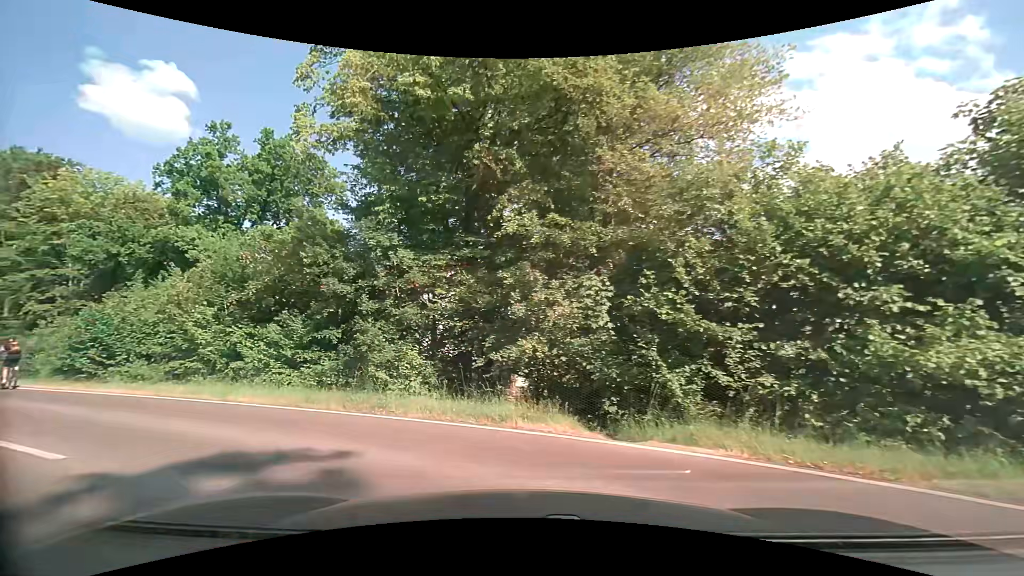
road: service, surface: asphalt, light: Day
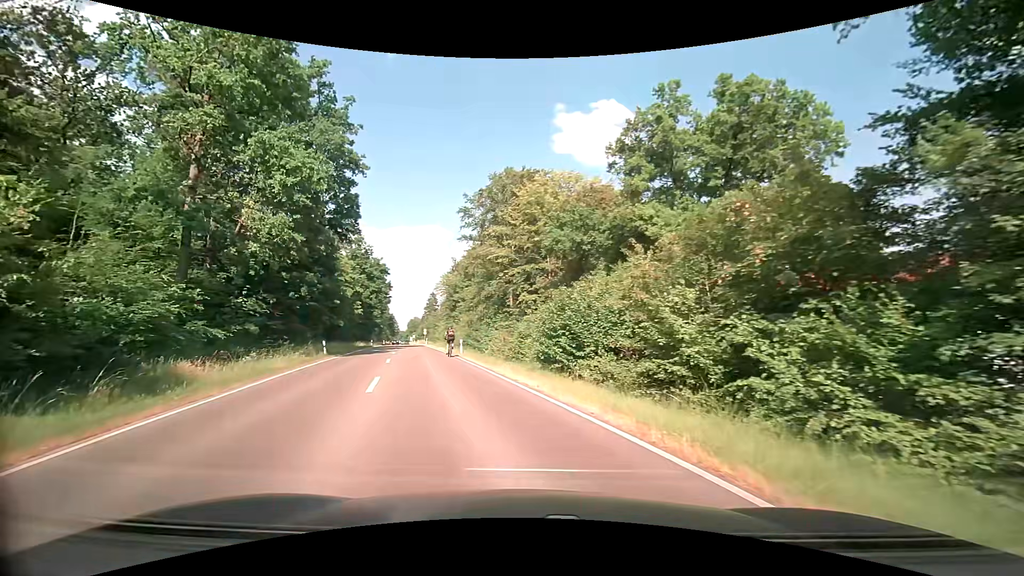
(-4.3, +7.8) m; -50°
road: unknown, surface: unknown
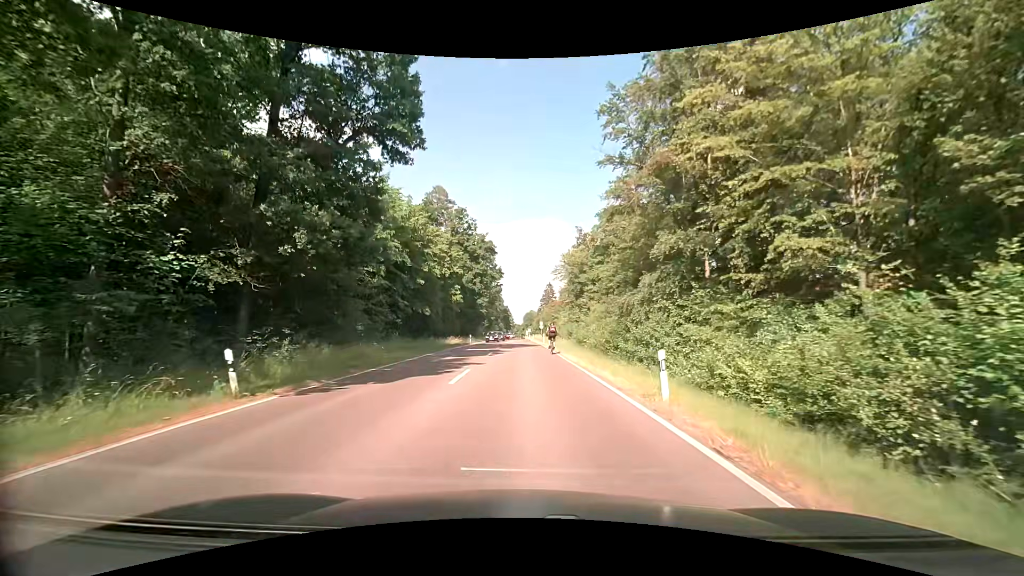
(-4.4, +23.6) m; -14°
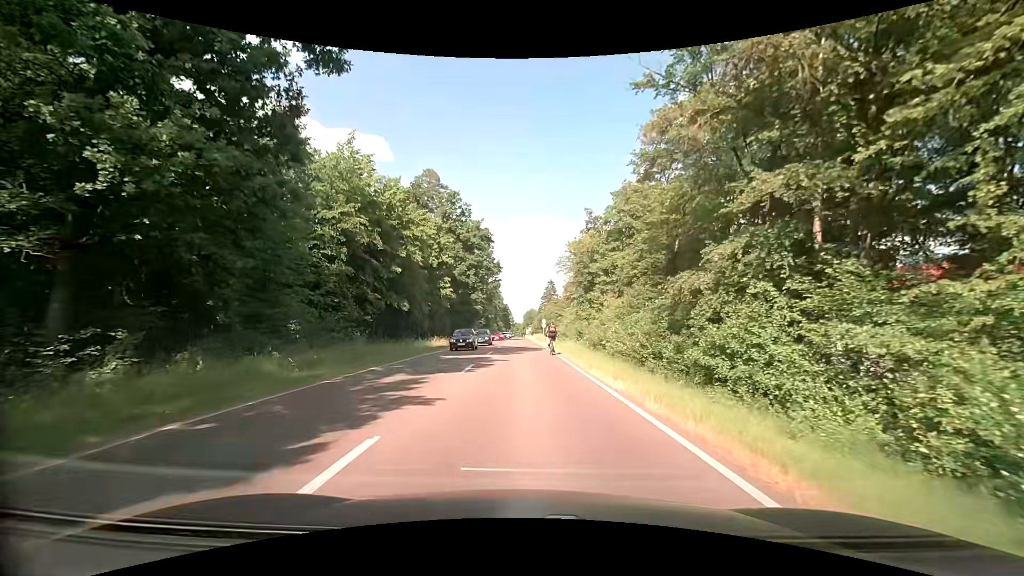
(0.0, +10.0) m; +1°
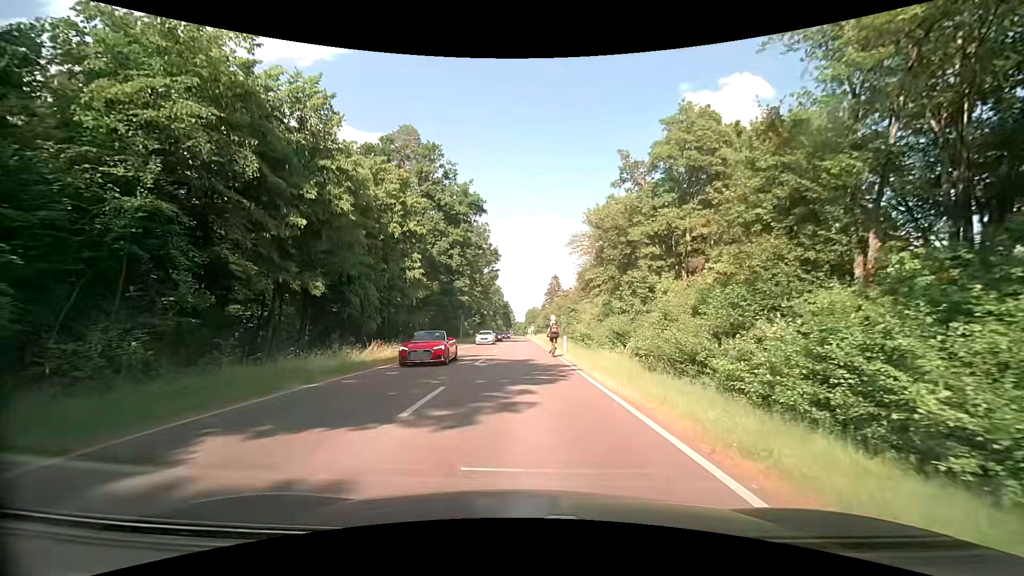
(-0.4, +19.2) m; -1°
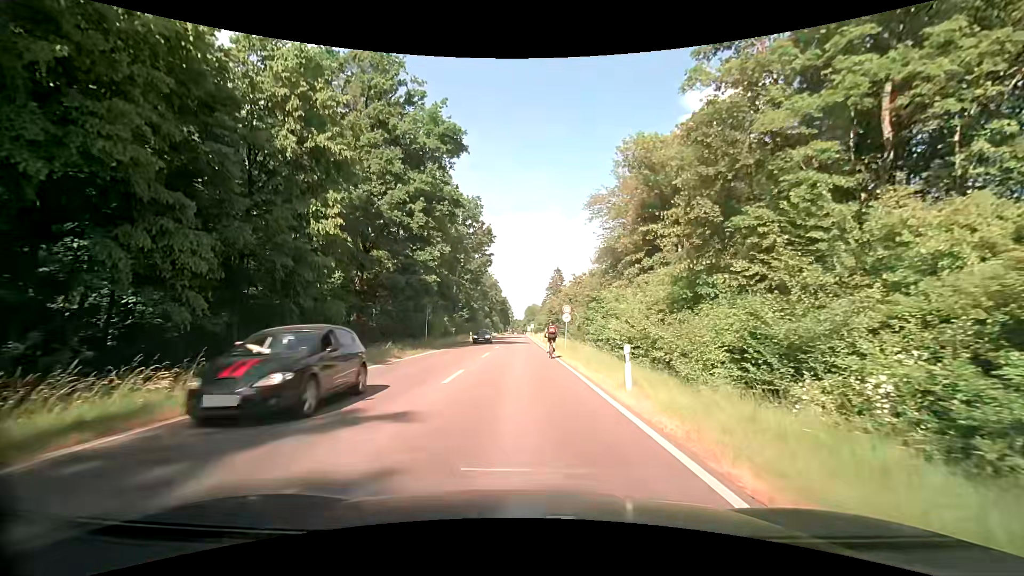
(0.0, +19.3) m; 0°
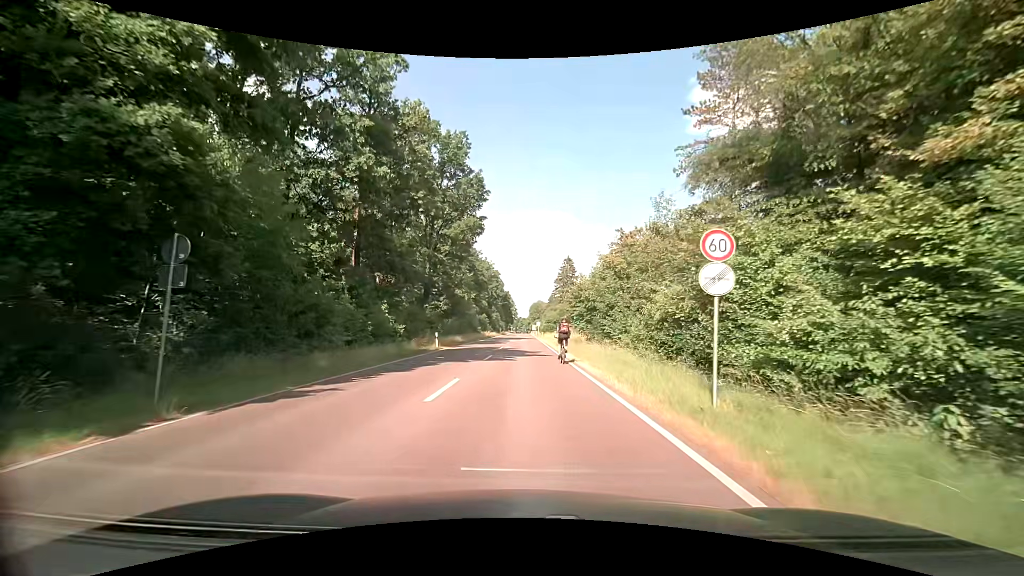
(-0.5, +27.6) m; 0°
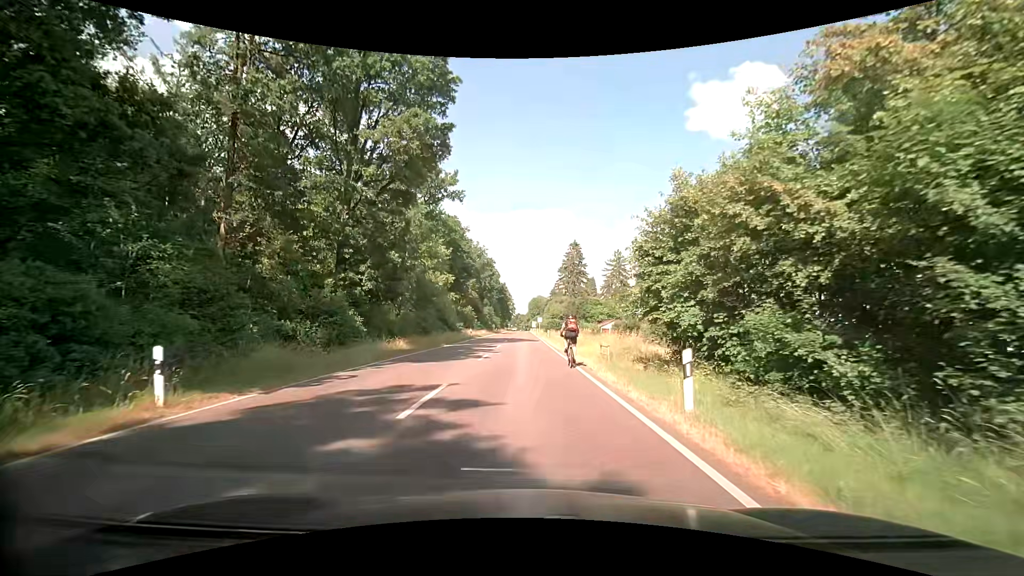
(-0.3, +25.9) m; -1°
(0, +10) (0, +20) (0, +30) (0, +40) (0, +50) (0, +60) (0, +70) (+1, +80) (+1, +90) (+1, +100) m
